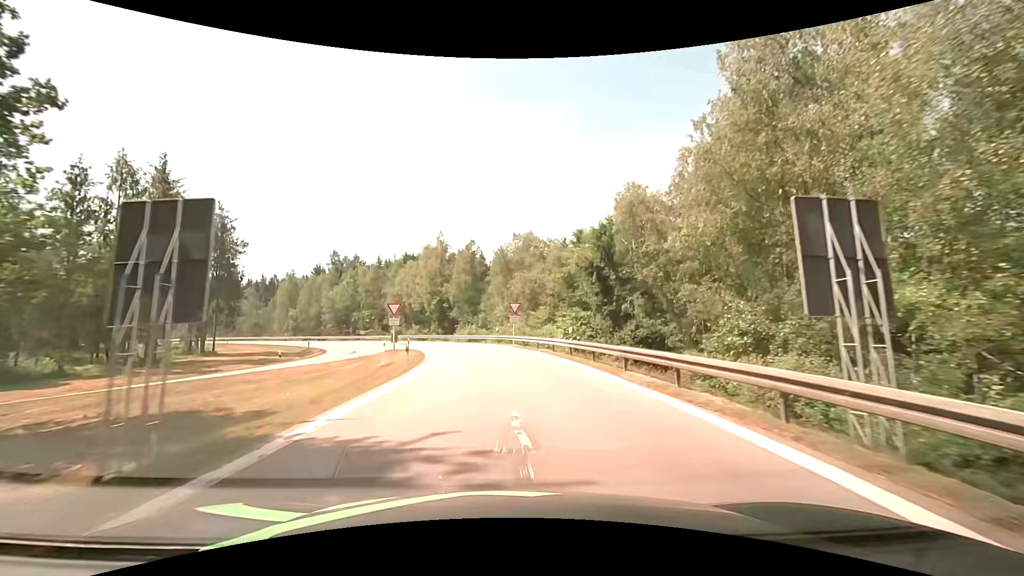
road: motorway_link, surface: asphalt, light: Day
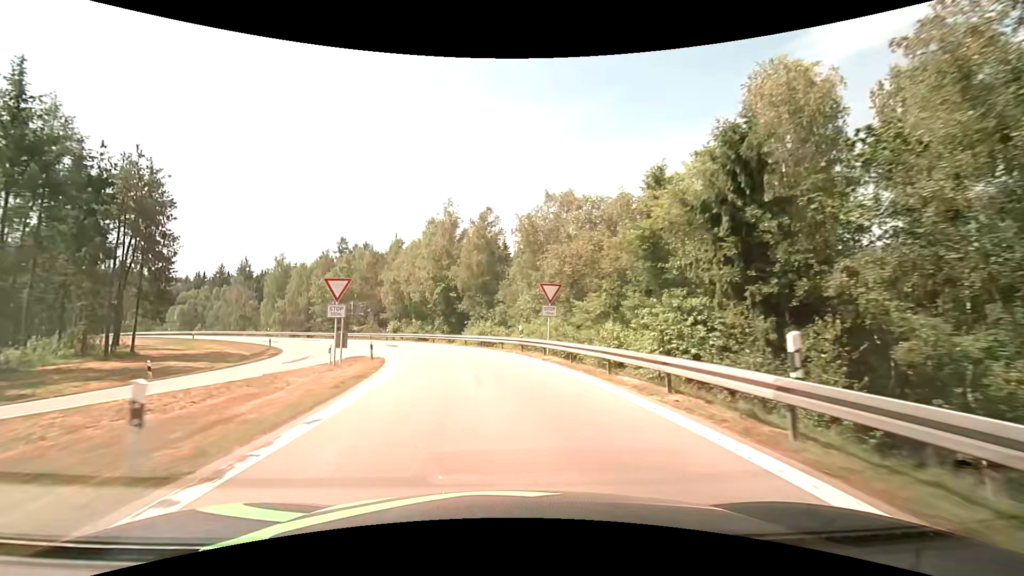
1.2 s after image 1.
(-0.3, +16.8) m; -3°
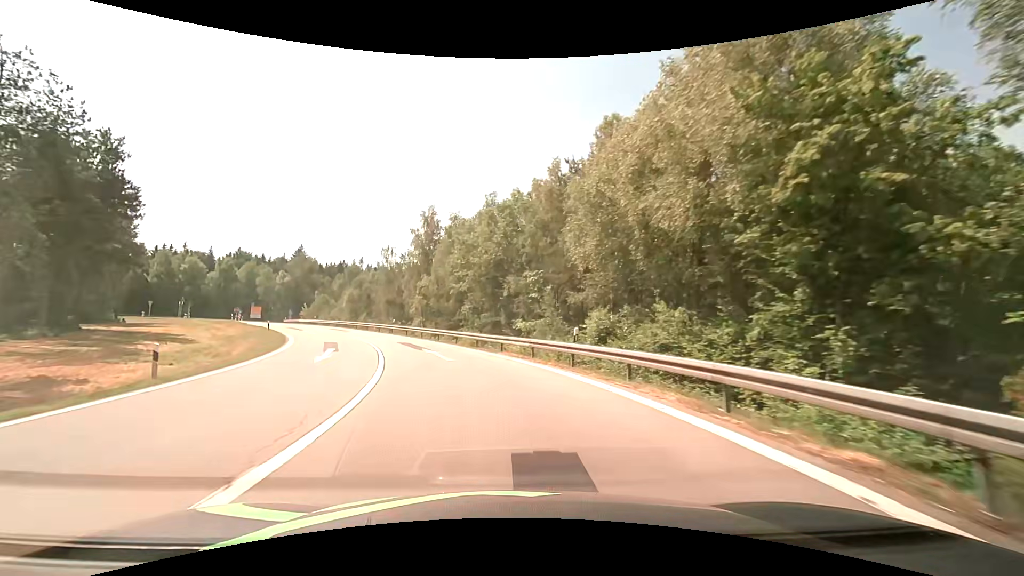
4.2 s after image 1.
(-8.0, +39.5) m; -24°
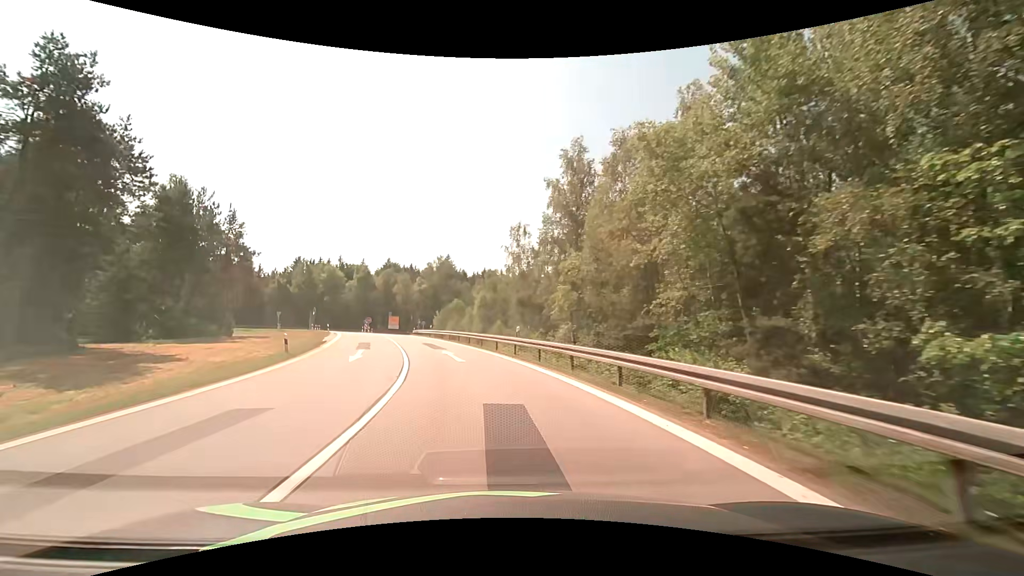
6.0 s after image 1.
(-3.4, +22.8) m; -17°
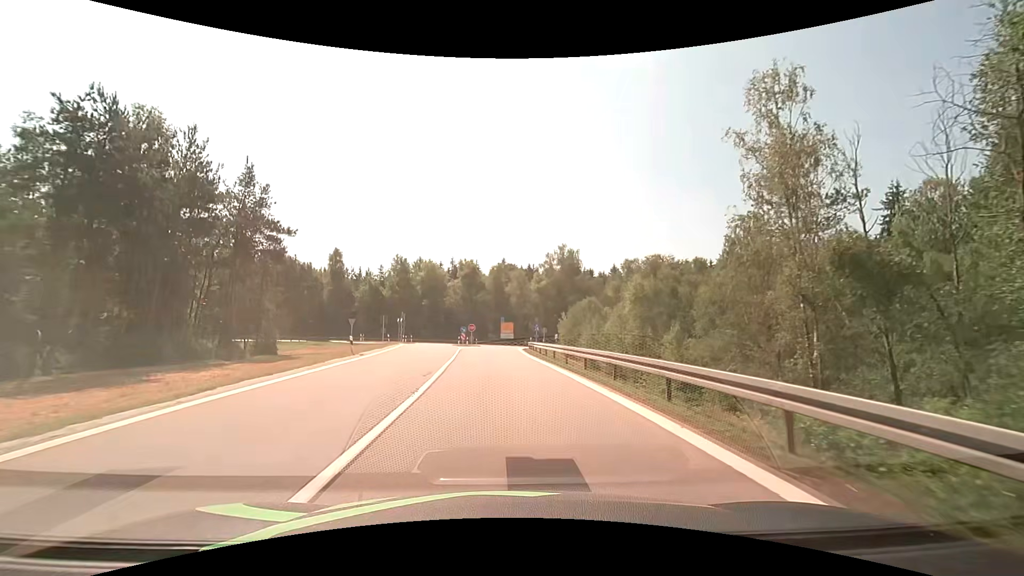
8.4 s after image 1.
(-4.3, +28.7) m; -14°
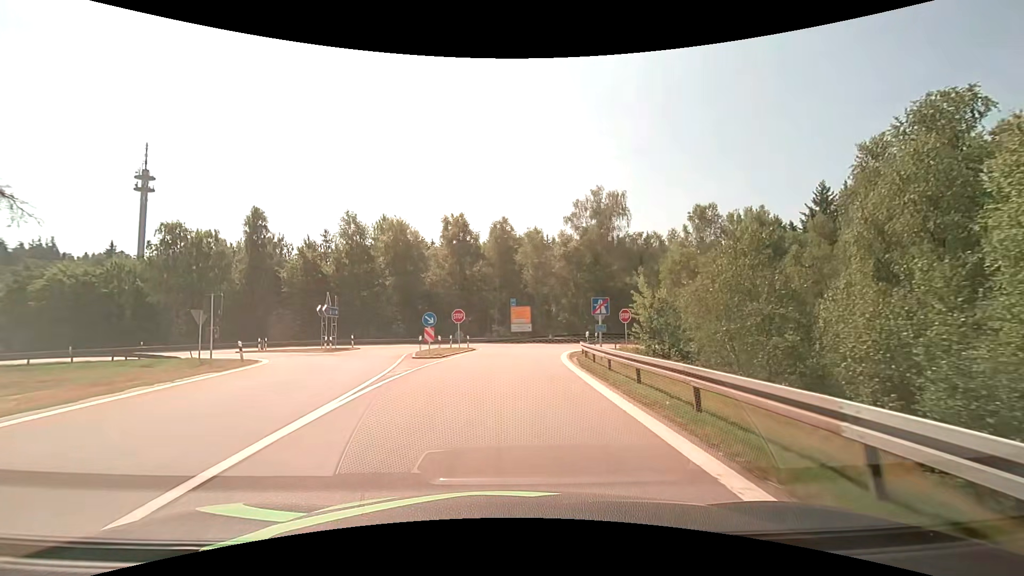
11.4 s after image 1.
(-0.7, +33.8) m; -1°
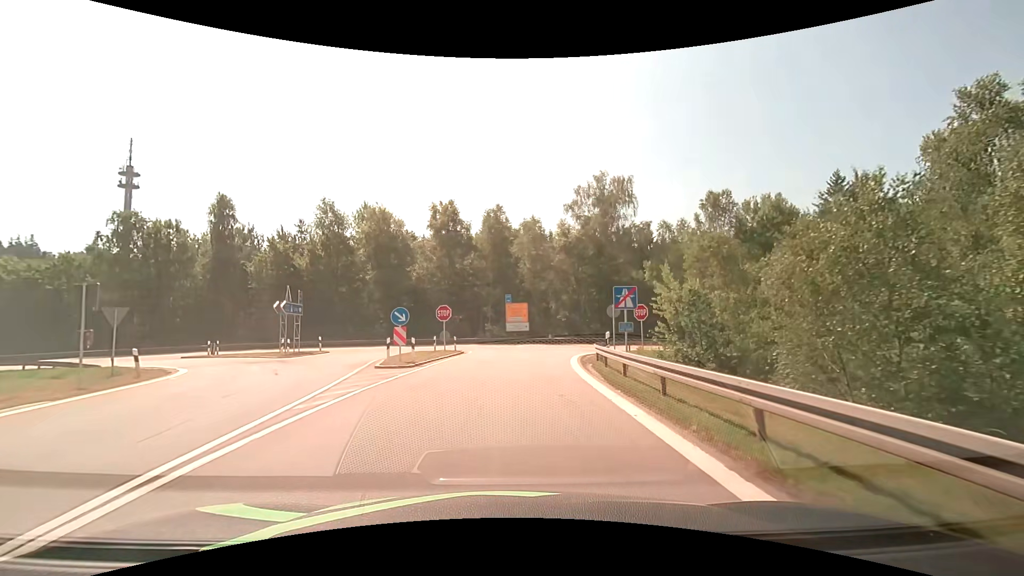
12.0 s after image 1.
(0.0, +6.0) m; 0°
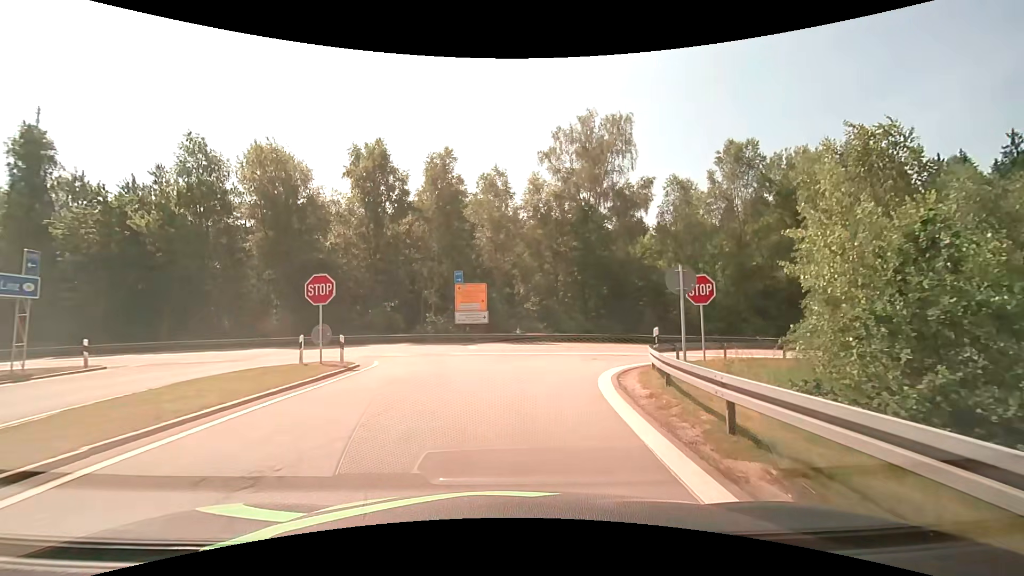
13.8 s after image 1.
(+0.6, +15.8) m; +4°
